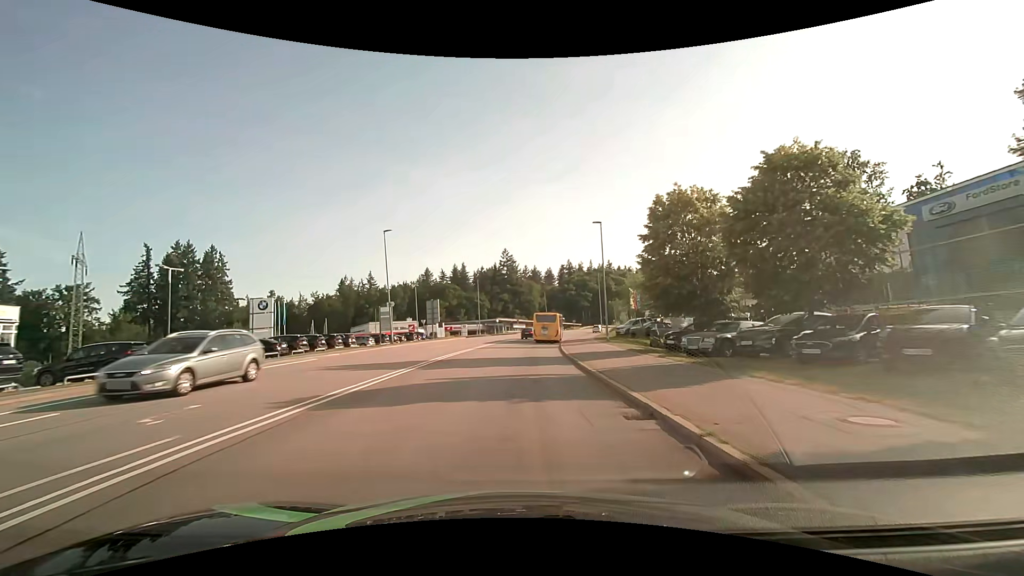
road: secondary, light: Day
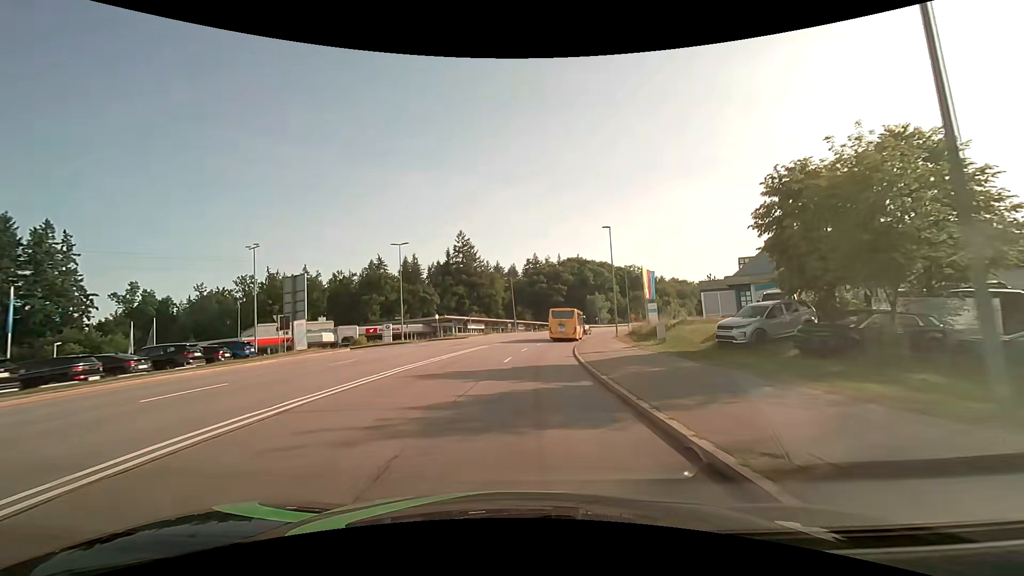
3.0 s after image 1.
(+1.1, +36.6) m; +4°
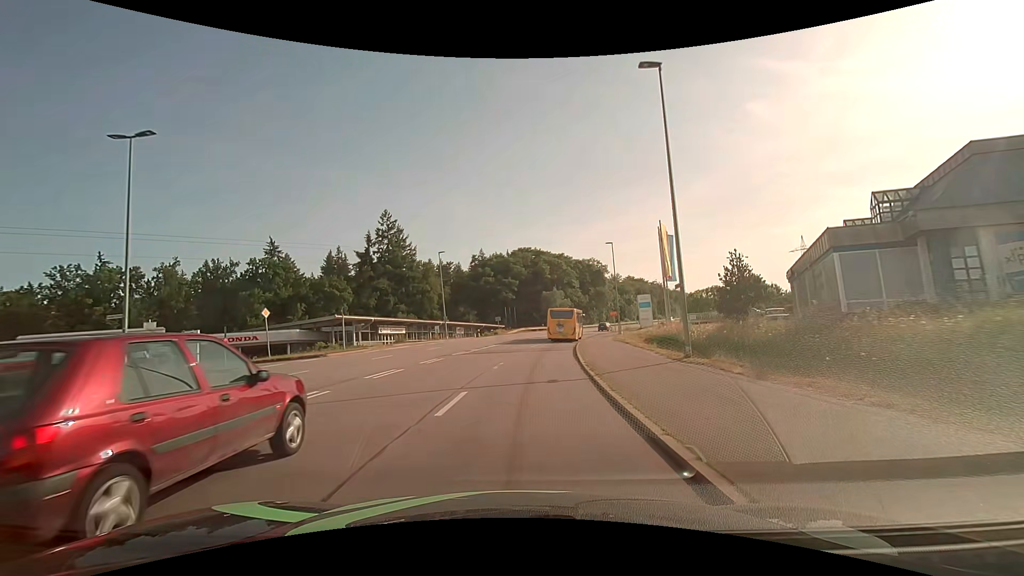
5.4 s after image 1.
(+1.7, +29.8) m; +6°
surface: asphalt
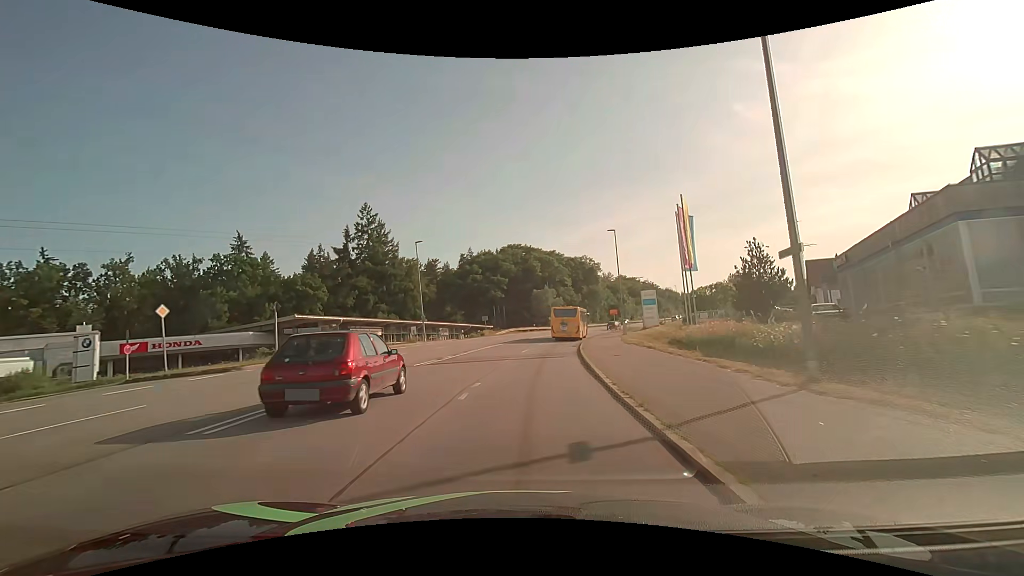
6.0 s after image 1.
(+0.1, +7.4) m; +1°
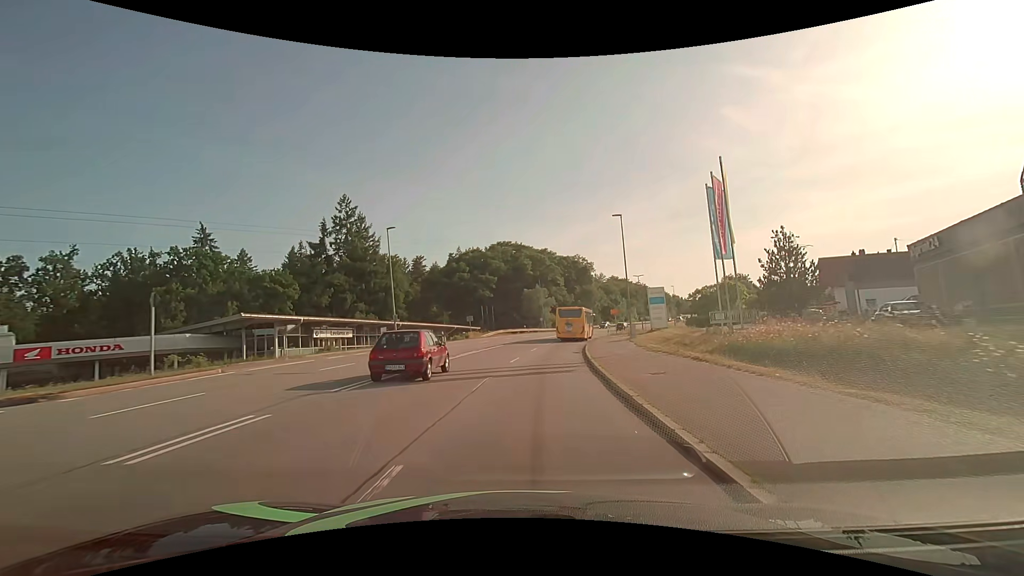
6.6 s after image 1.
(+0.1, +7.4) m; +1°
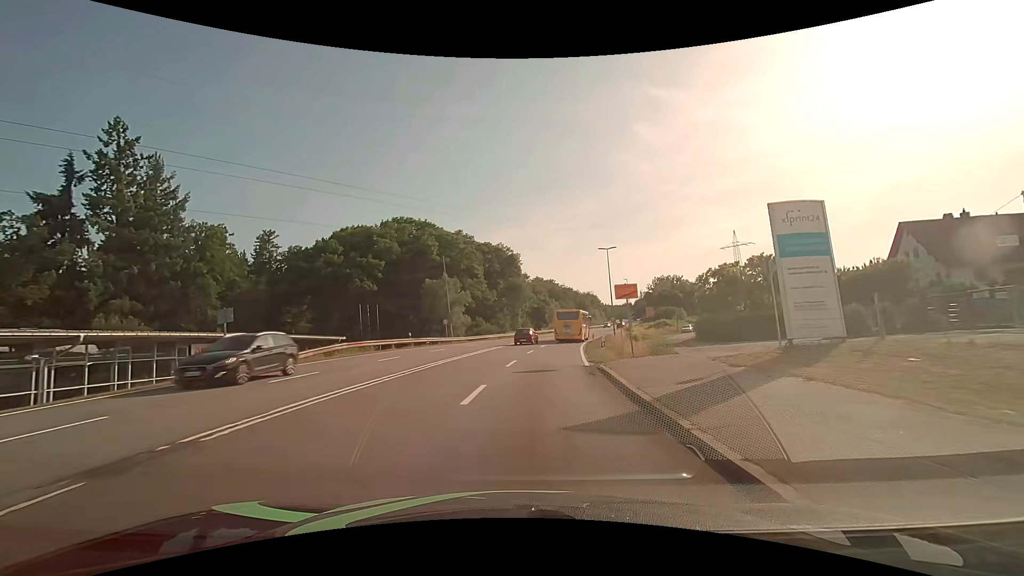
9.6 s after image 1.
(+3.1, +37.1) m; +10°
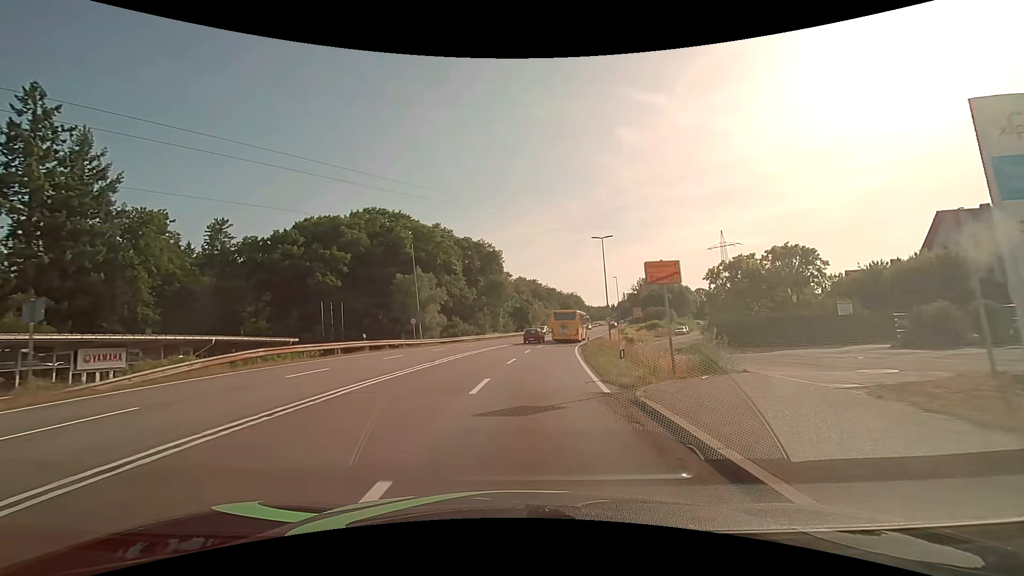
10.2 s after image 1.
(+0.1, +7.5) m; +2°
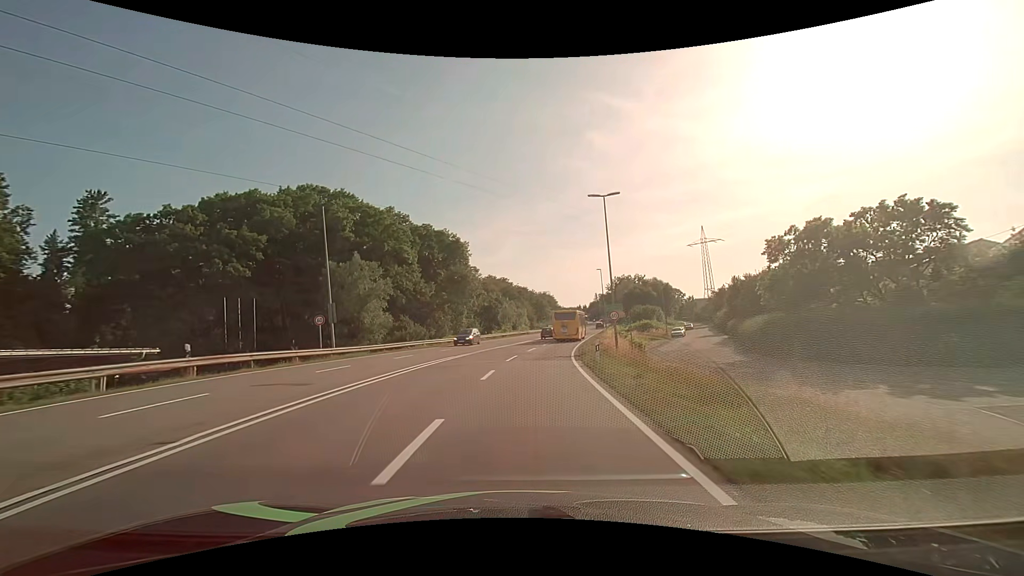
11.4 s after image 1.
(+0.5, +15.1) m; +4°
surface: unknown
(0, +10) (+1, +20) (+1, +30) (+2, +40) (+4, +50) (+6, +60) (+7, +69) (+9, +79) (+11, +89) (+13, +99) m
